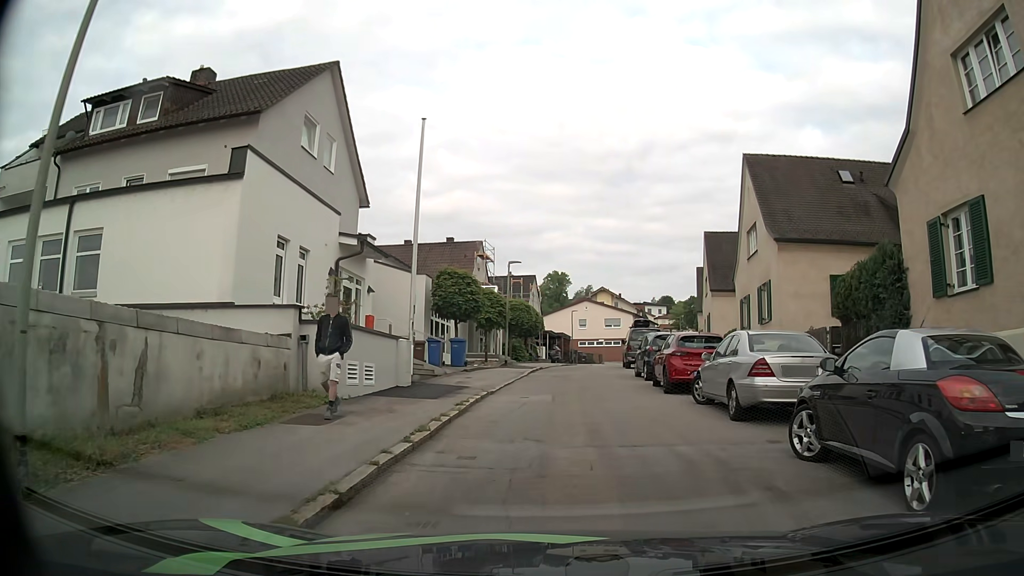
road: residential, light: Day
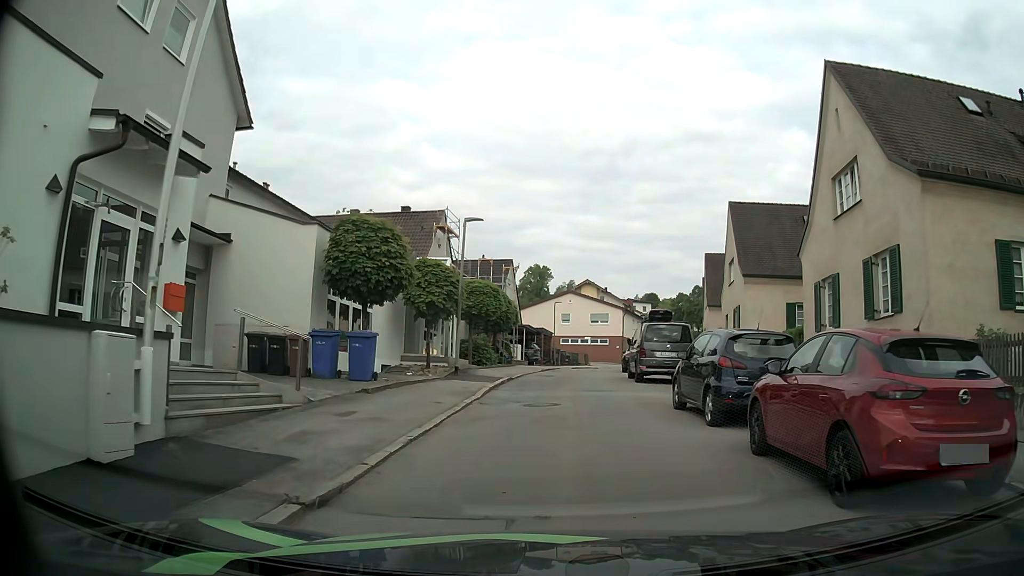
(+0.2, +10.9) m; +2°
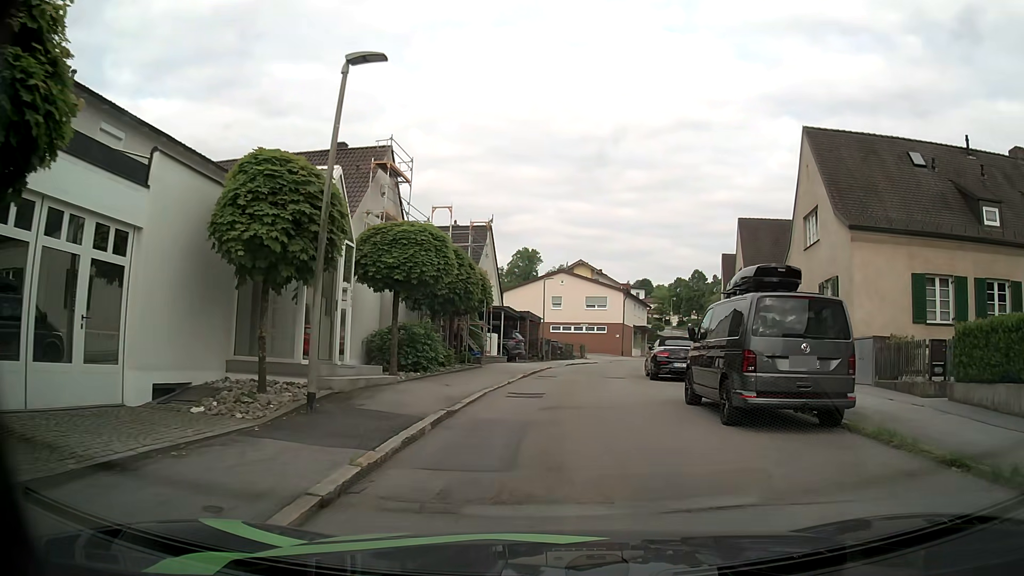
(+0.1, +12.4) m; +2°
(0, +10) (0, +20) (+1, +30) (+2, +40) (+4, +50) (+7, +59) (+10, +69) (+14, +78) (+18, +87) (+23, +96) m
